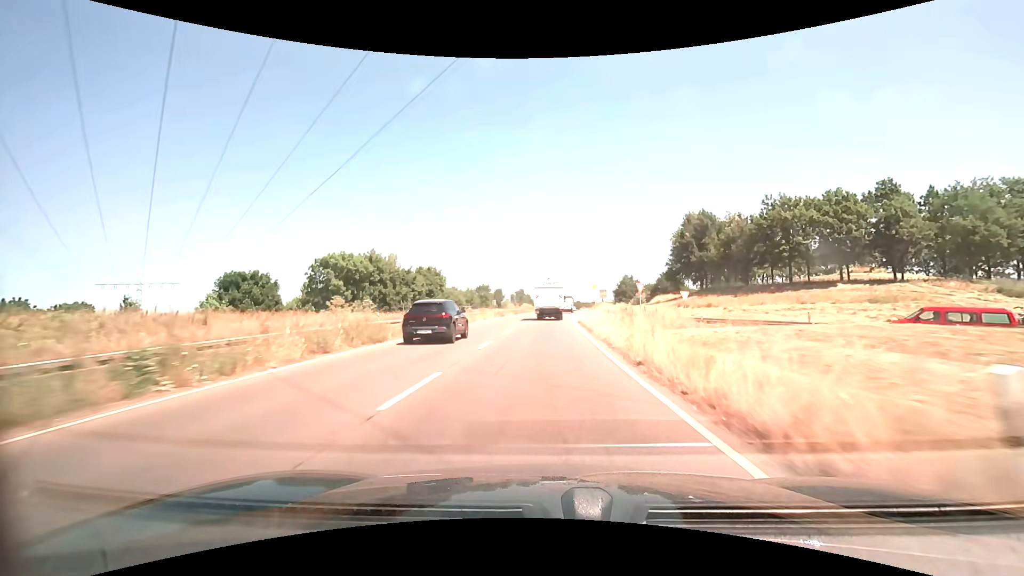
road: trunk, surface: asphalt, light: Day
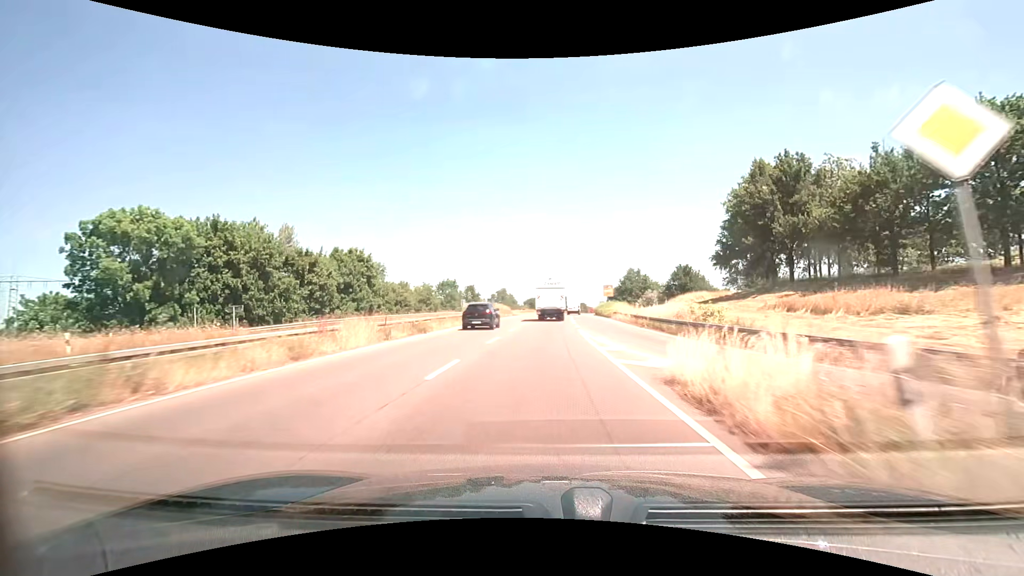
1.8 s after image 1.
(+0.5, +33.2) m; +2°
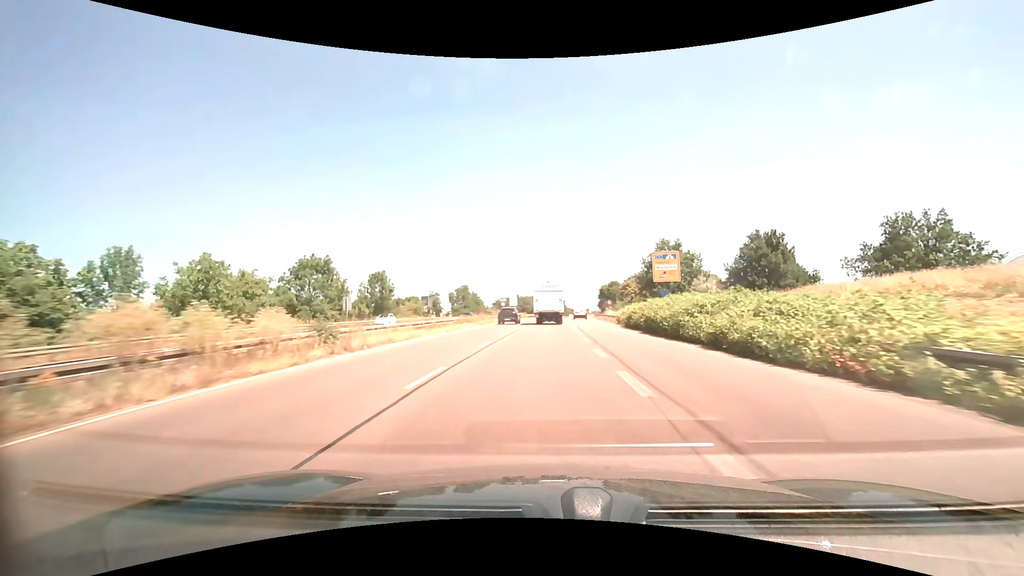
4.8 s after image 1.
(+1.4, +54.5) m; +3°
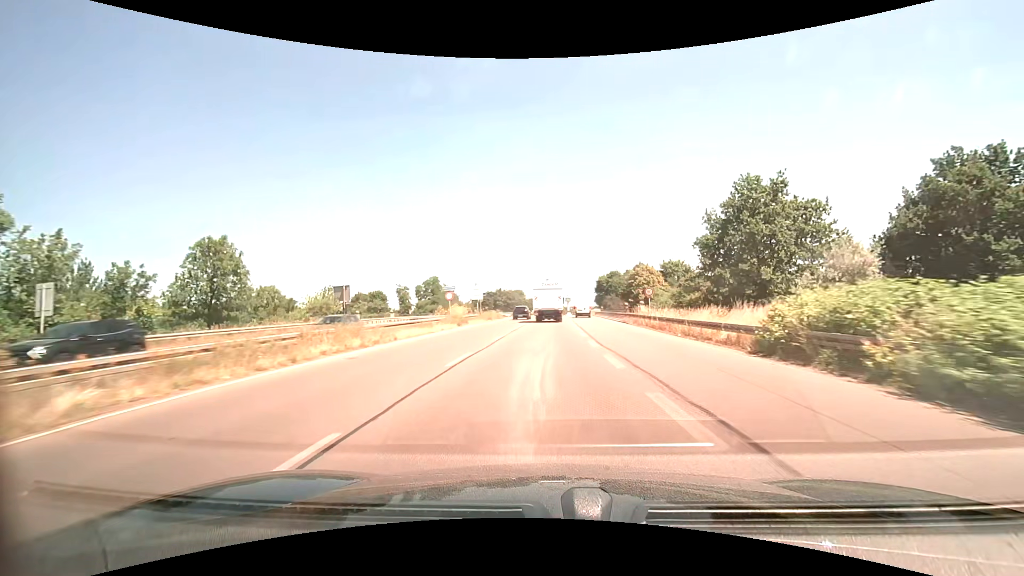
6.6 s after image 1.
(+0.4, +32.8) m; +1°
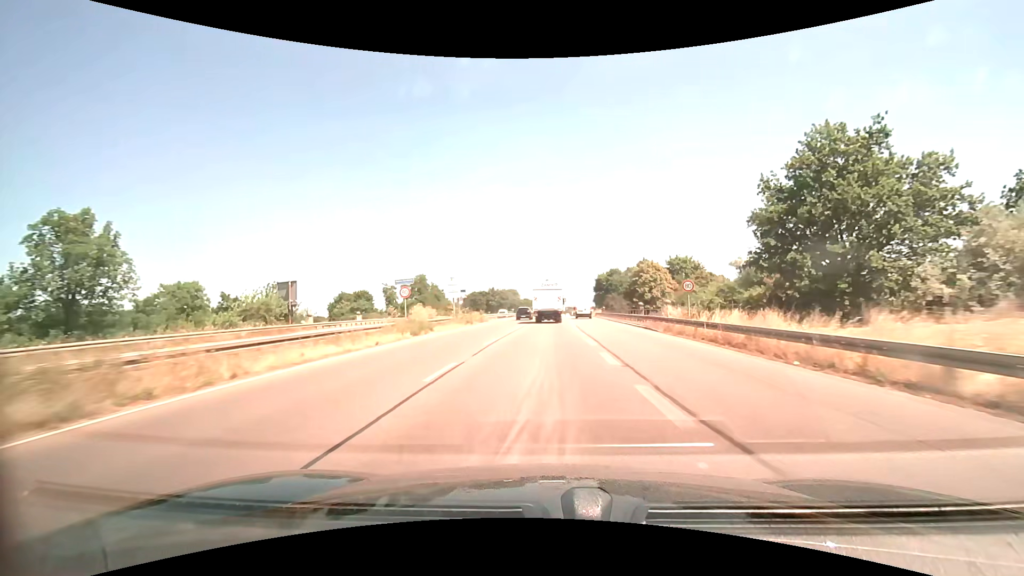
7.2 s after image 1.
(+0.1, +11.0) m; +1°
(0, +10) (0, +20) (0, +30) (+1, +40) (+1, +50) (+1, +60) (+2, +70) (+2, +80) (+3, +90) (+4, +100) m
